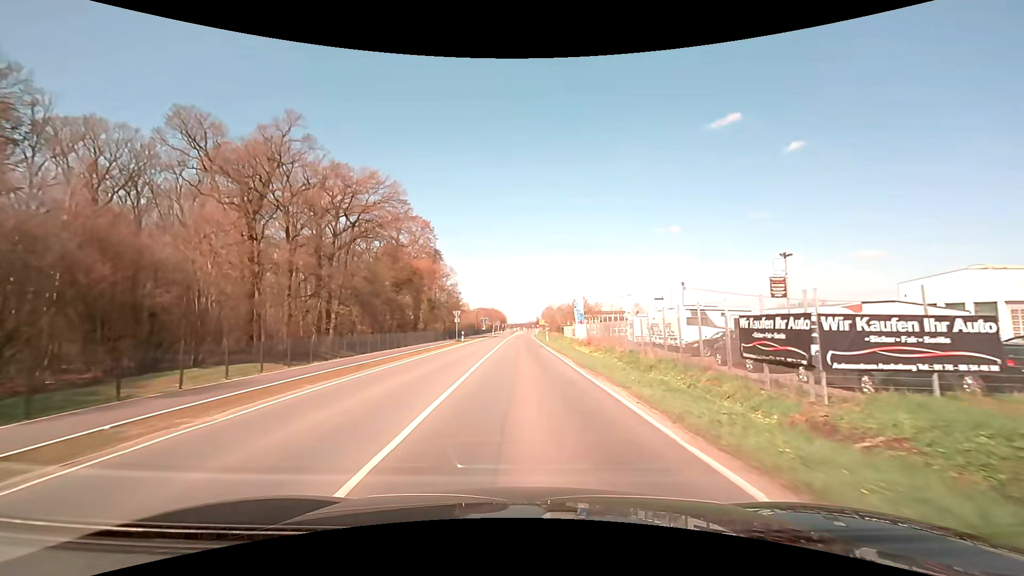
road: secondary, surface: asphalt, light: Day
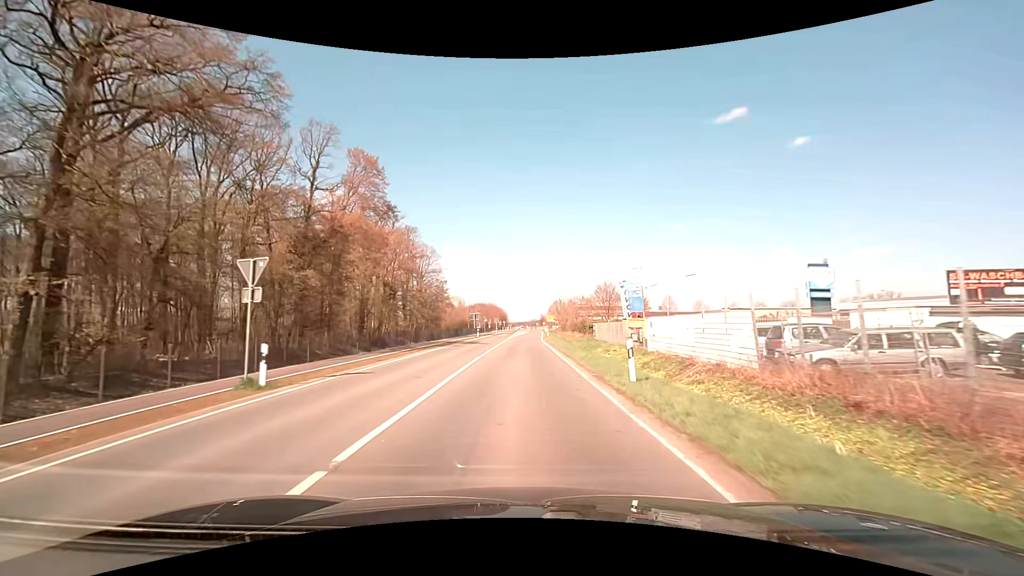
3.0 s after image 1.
(-0.2, +41.1) m; -1°
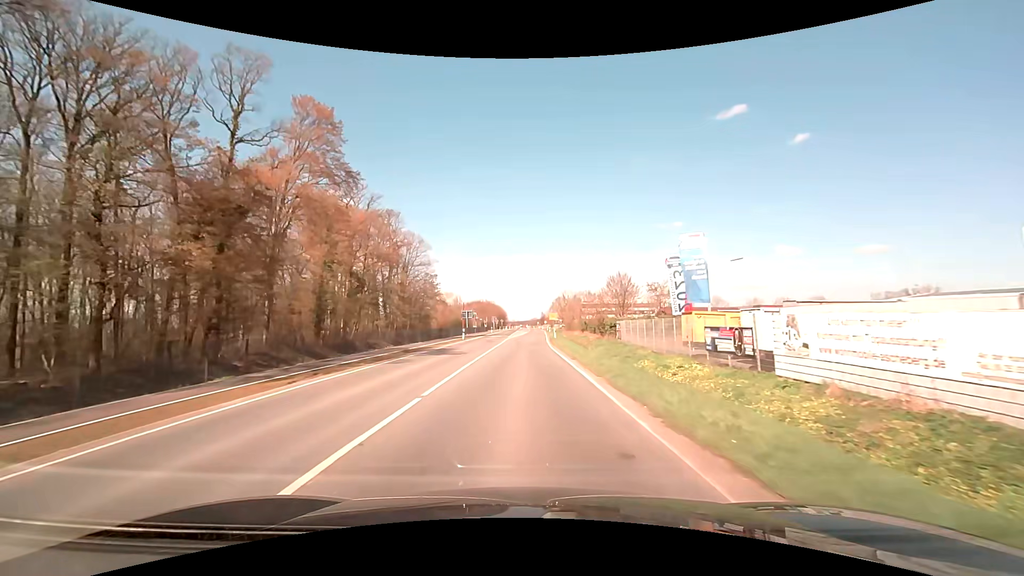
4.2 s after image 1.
(+0.1, +15.9) m; 0°
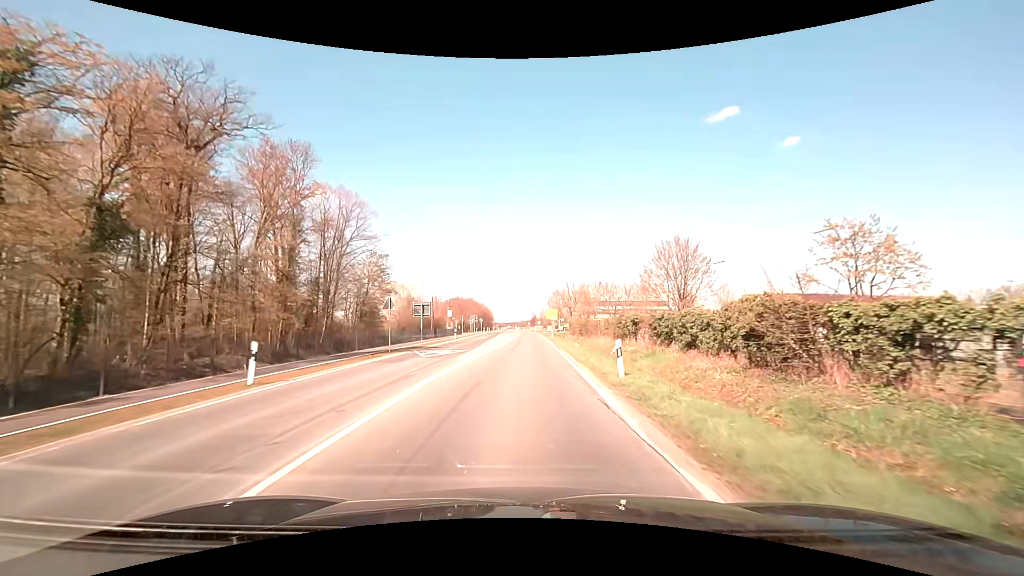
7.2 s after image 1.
(+0.4, +38.8) m; +1°
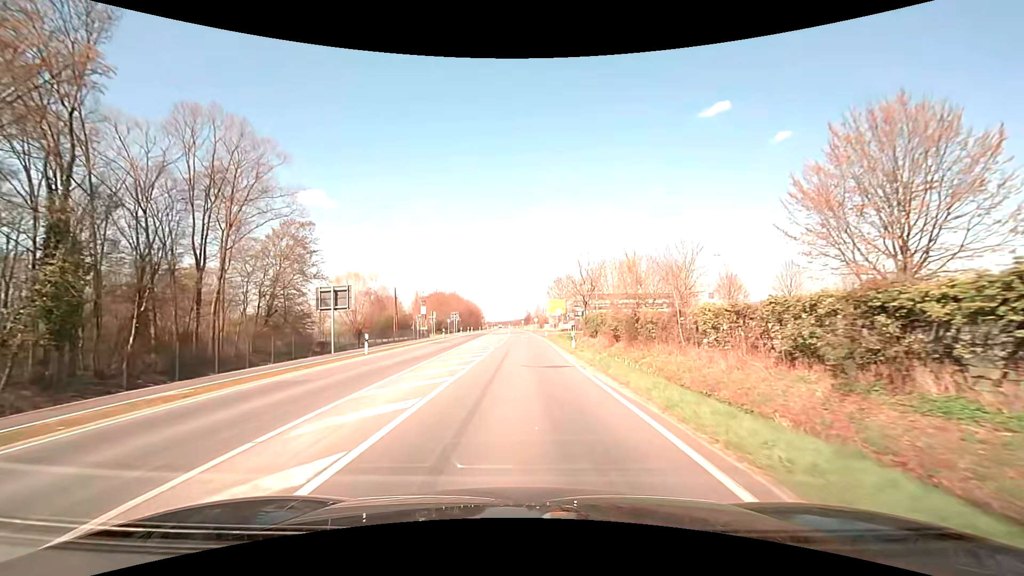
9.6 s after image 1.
(+0.4, +30.6) m; +1°
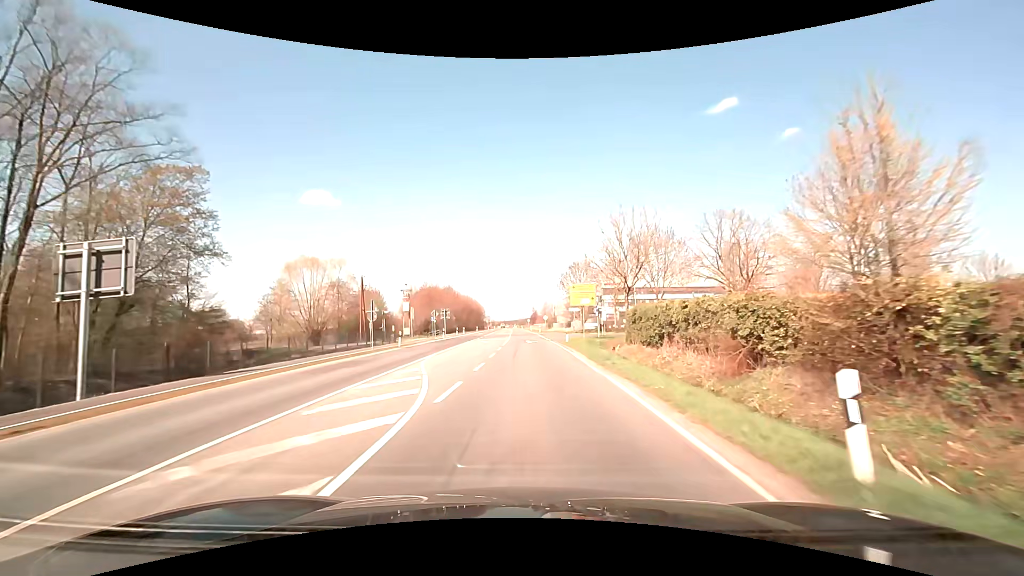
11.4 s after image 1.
(0.0, +22.9) m; 0°
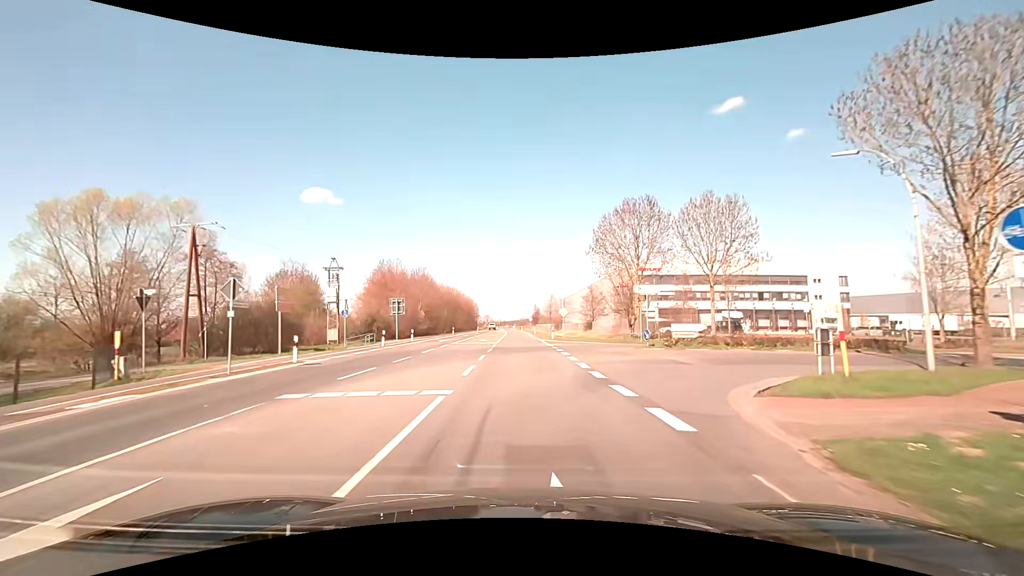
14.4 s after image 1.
(-0.1, +38.1) m; 0°
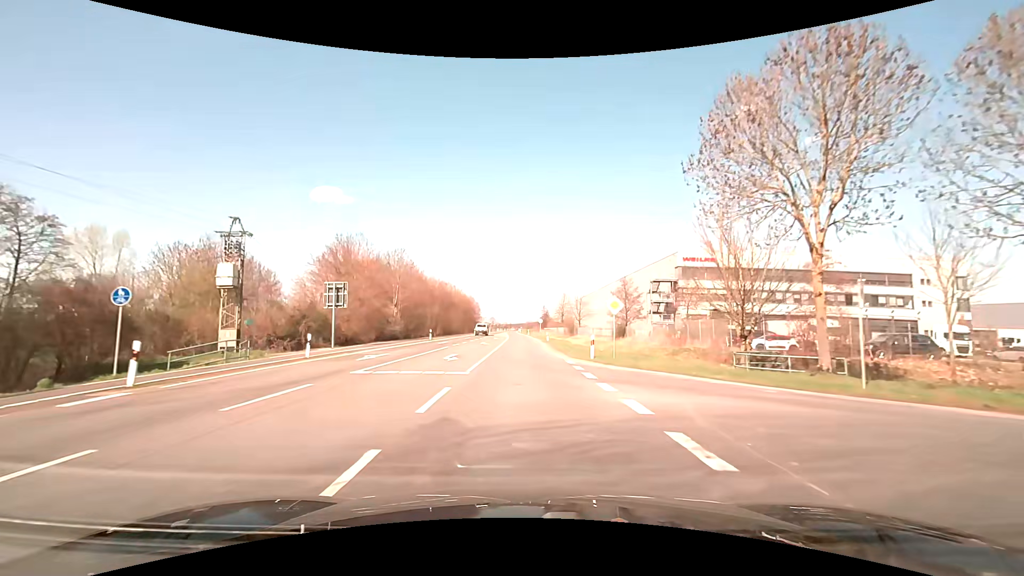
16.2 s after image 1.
(-0.3, +22.8) m; -1°
(0, +10) (0, +20) (0, +30) (0, +40) (0, +50) (0, +60) (0, +70) (0, +80) (-1, +90) (-1, +100) m
